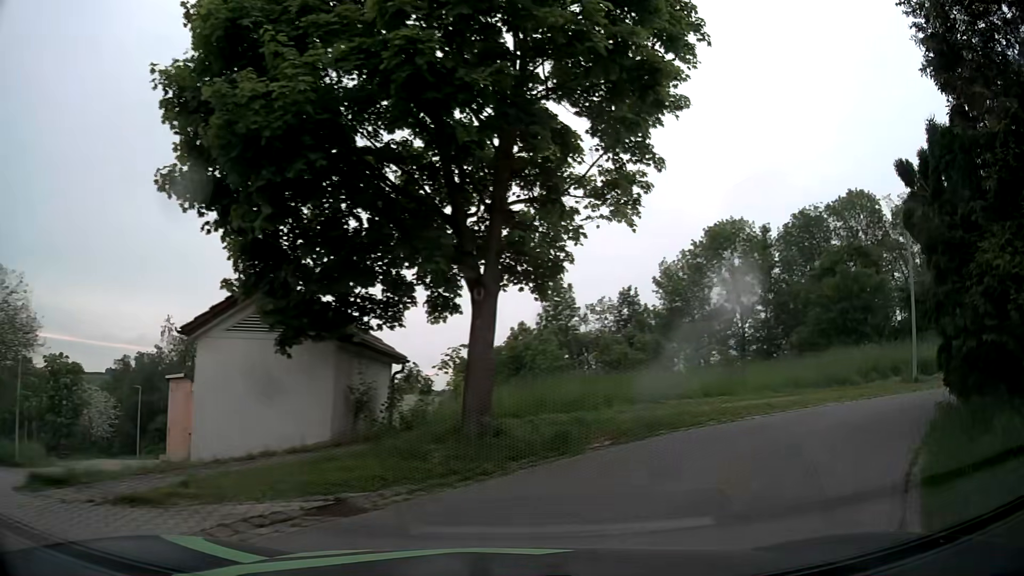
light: Day
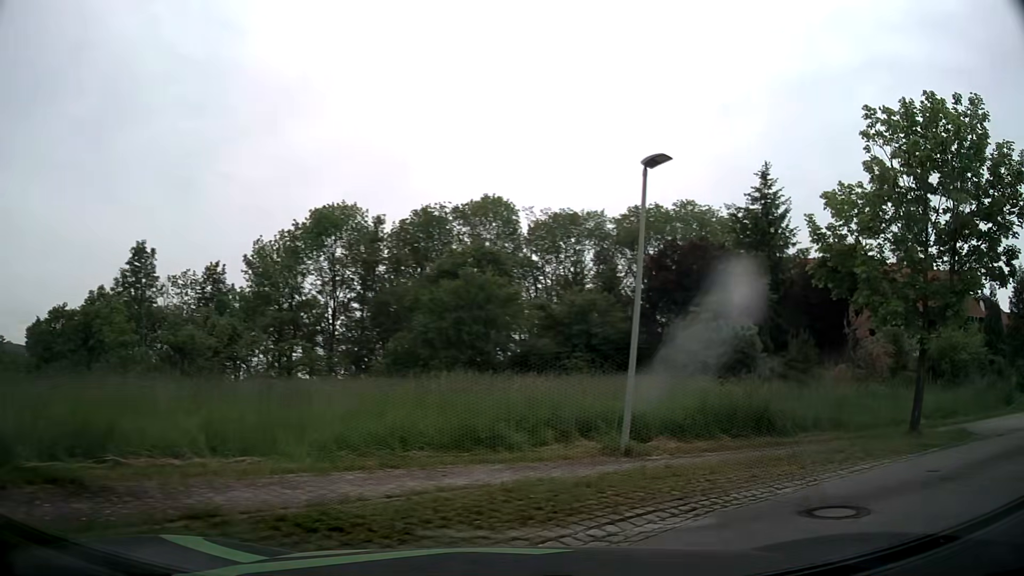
(+2.4, +8.0) m; +34°
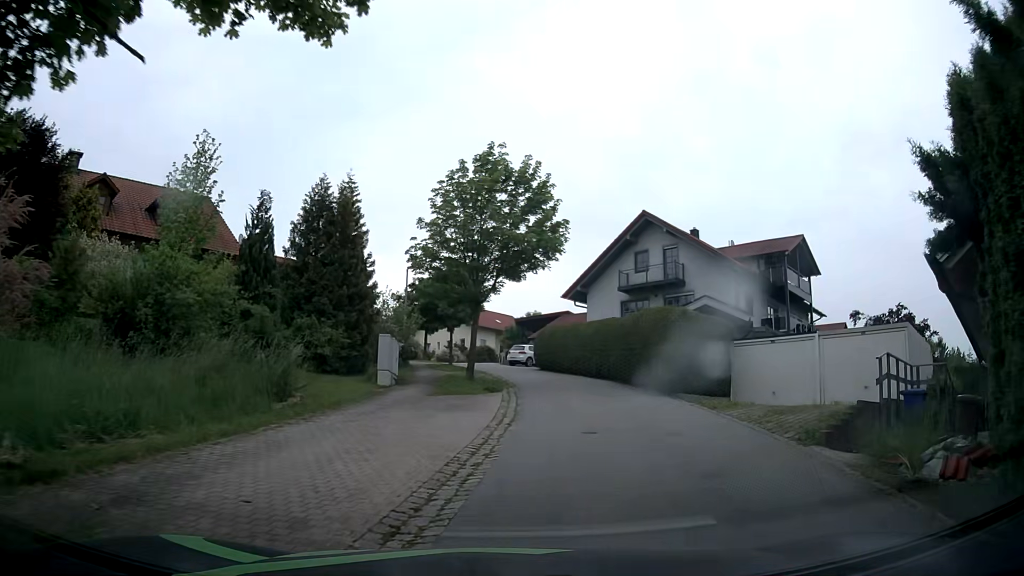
(+8.4, +10.8) m; +67°
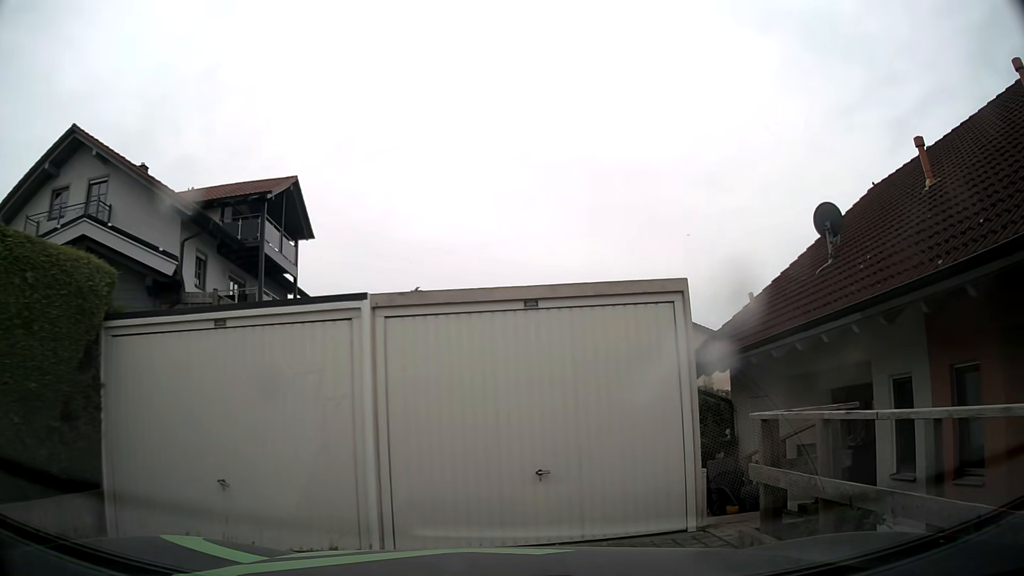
(+4.5, +13.2) m; +46°
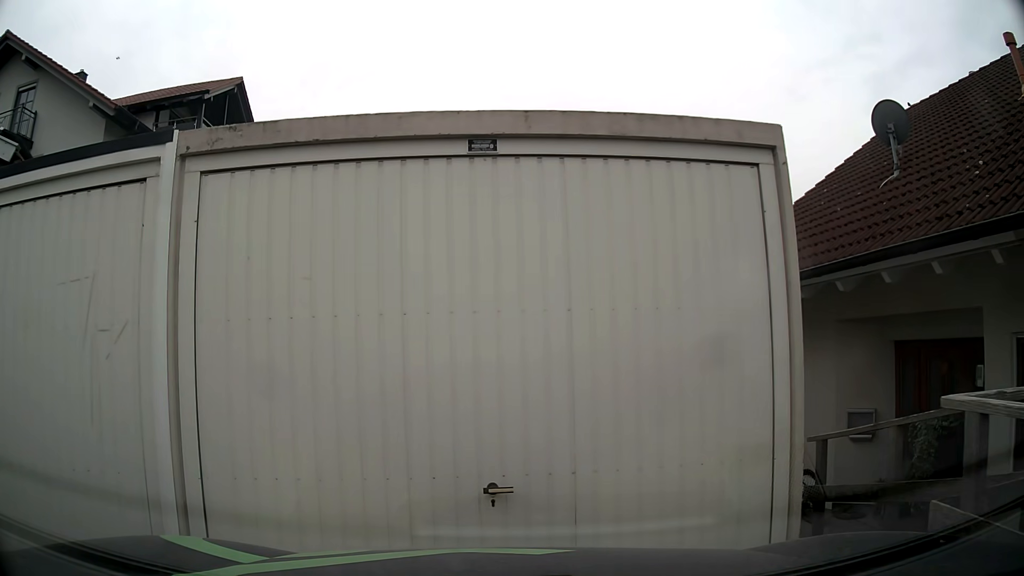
(+0.1, +2.8) m; +1°
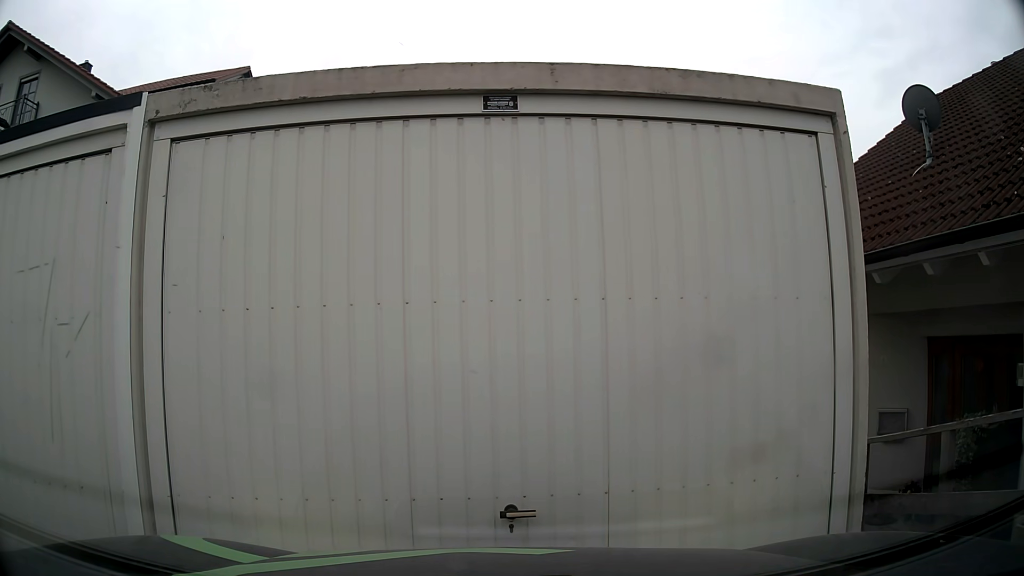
(0.0, +0.4) m; 0°
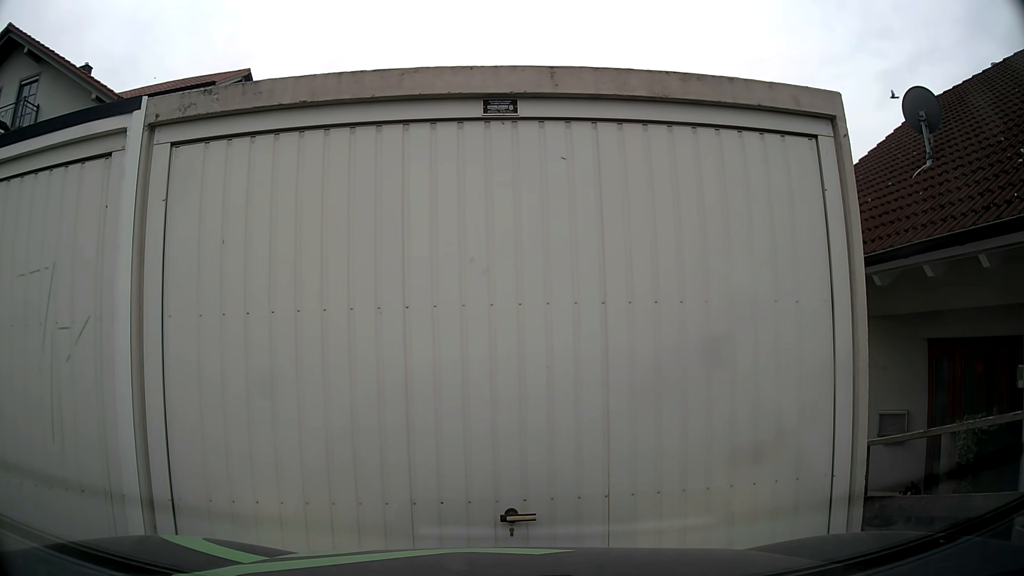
(0.0, +0.1) m; 0°
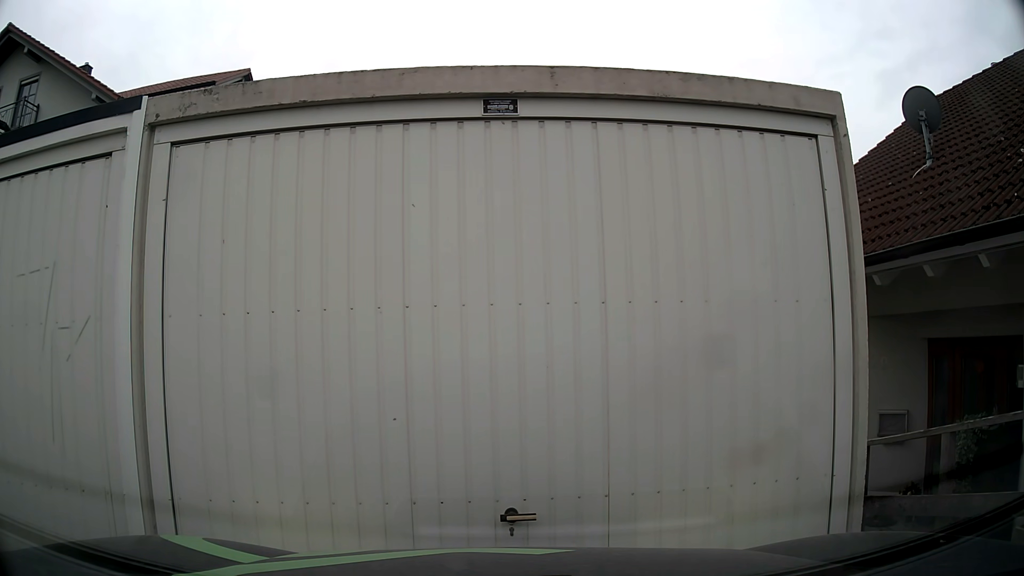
(0.0, 0.0) m; 0°
